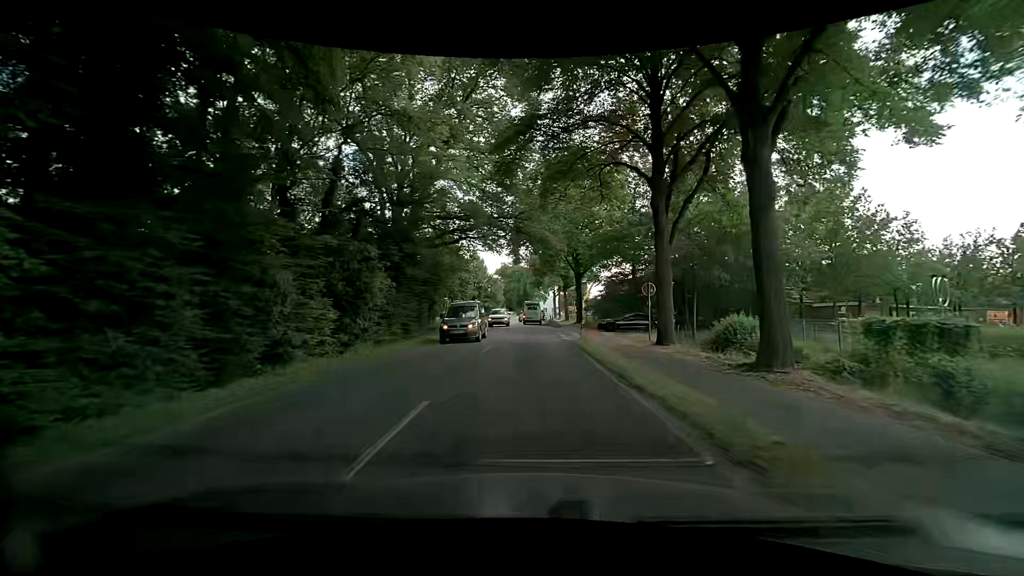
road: secondary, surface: asphalt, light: Day
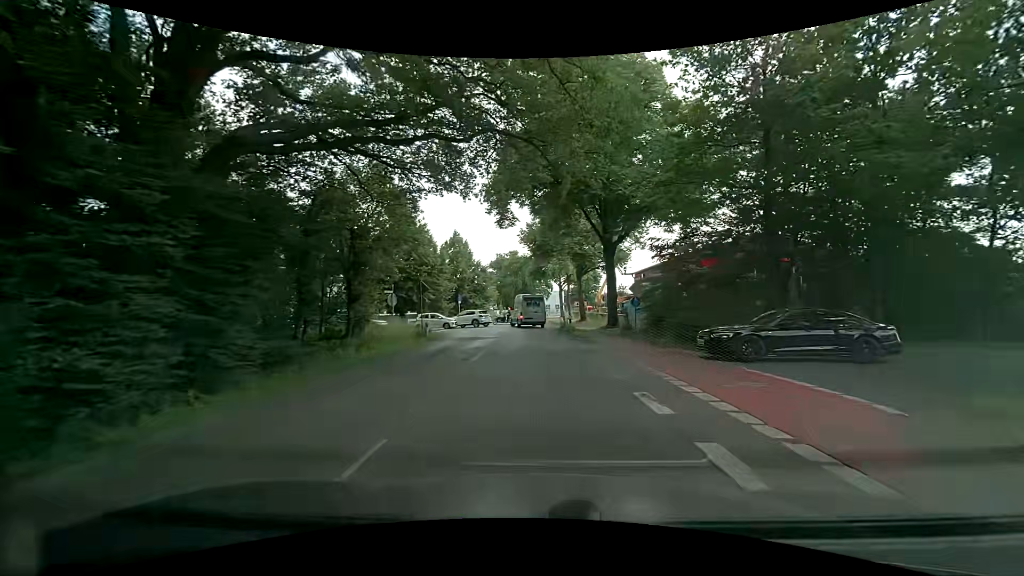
(0.0, +24.4) m; 0°
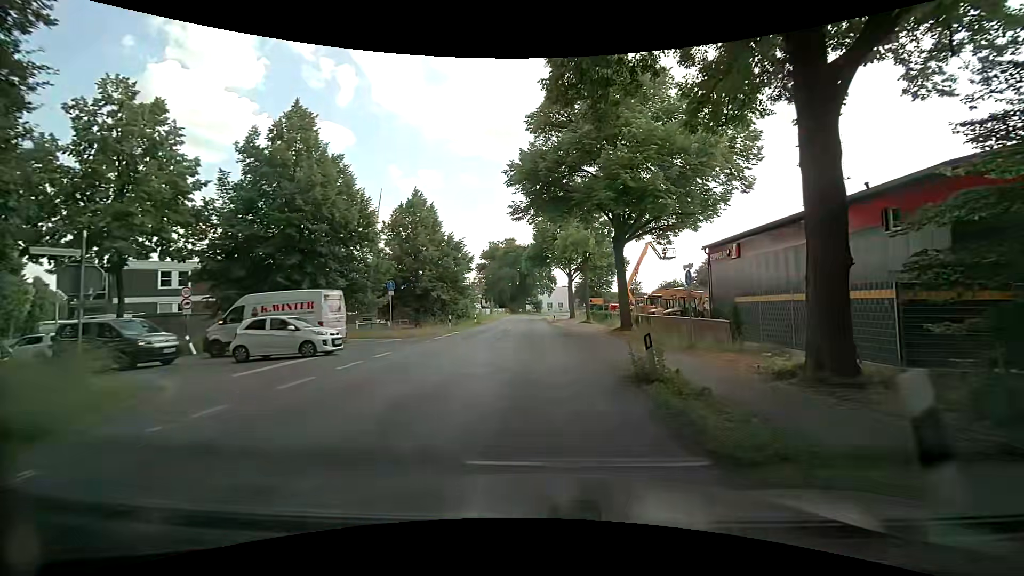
(-0.2, +25.8) m; -1°
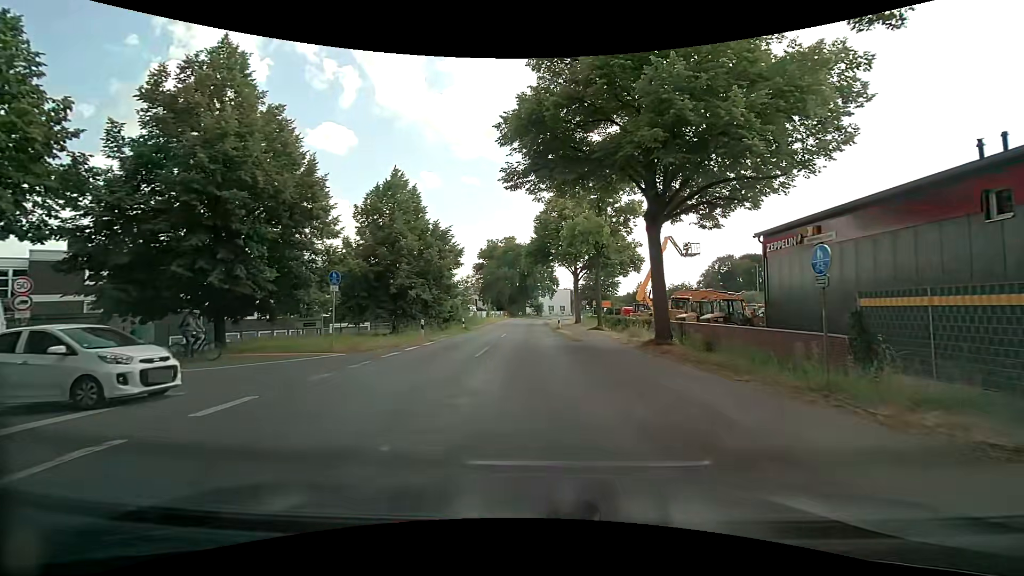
(+0.1, +8.1) m; +1°
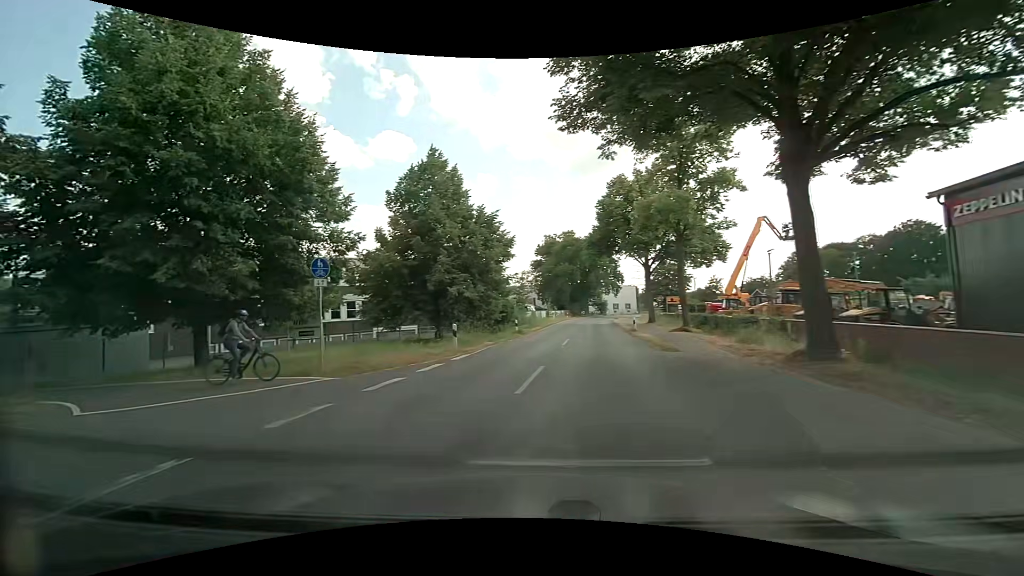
(-0.1, +6.7) m; -4°
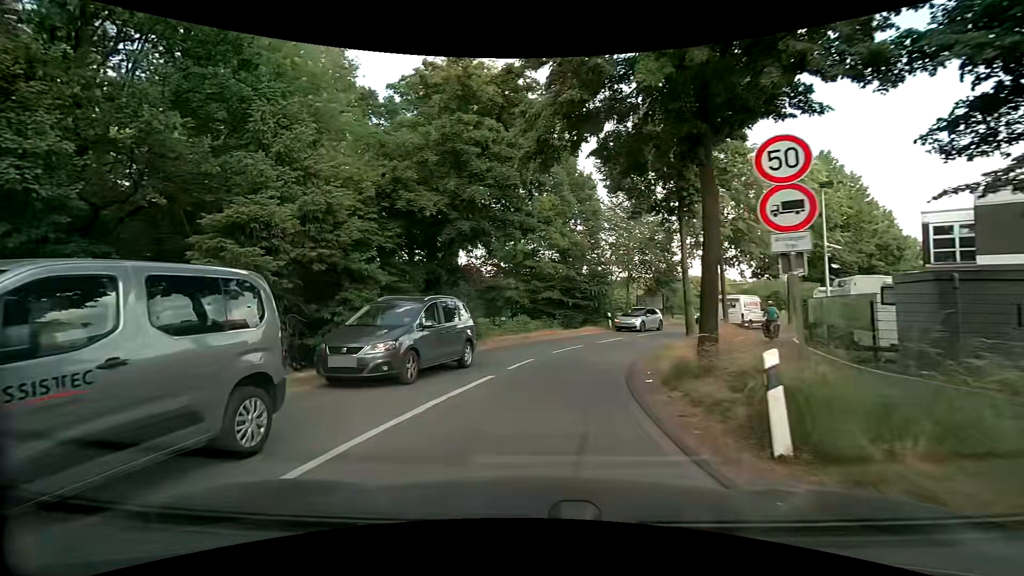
(-9.0, +9.0) m; -86°
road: tertiary
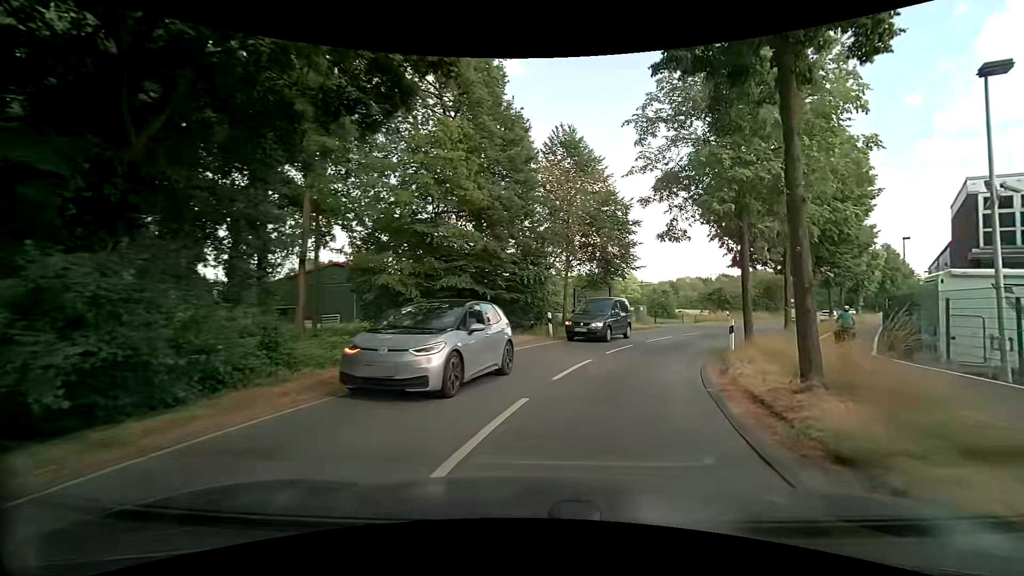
(+0.5, +13.4) m; +8°
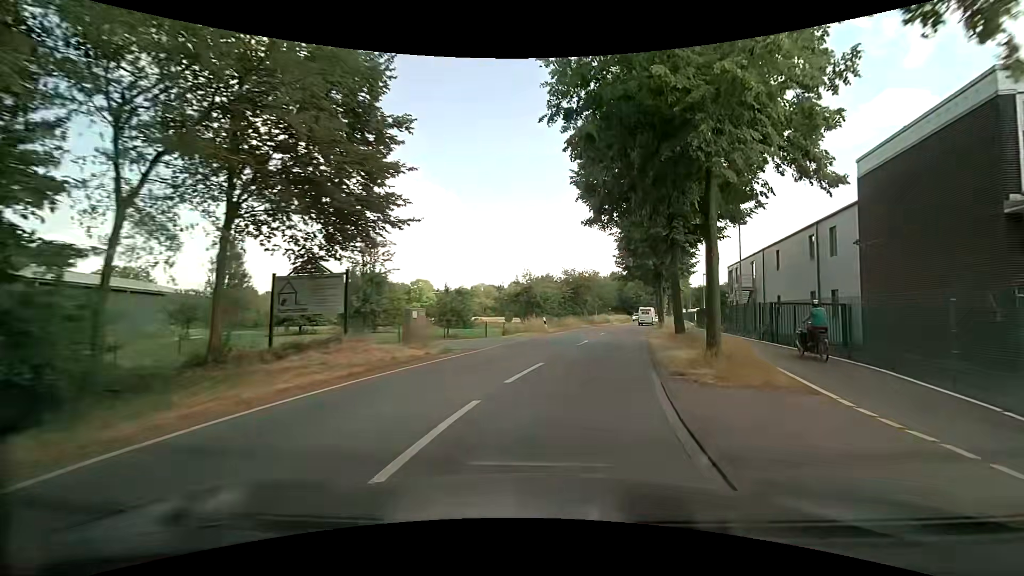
(+4.4, +17.9) m; +23°
(+1, +10) (+3, +20) (+5, +30) (+7, +39) (+10, +49) (+13, +59) (+16, +68) (+19, +78) (+22, +87) (+24, +97) m
